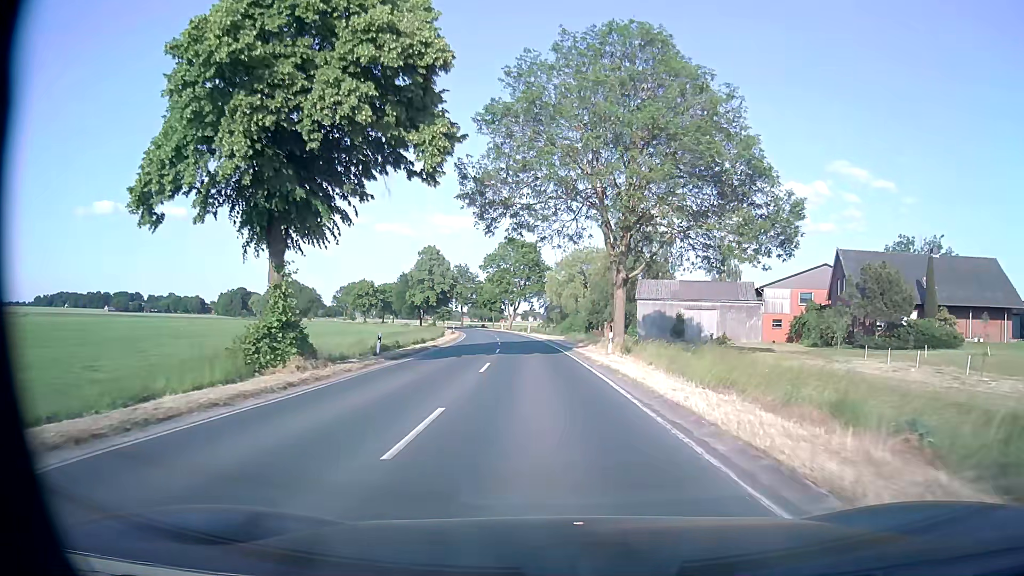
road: secondary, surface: asphalt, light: Day
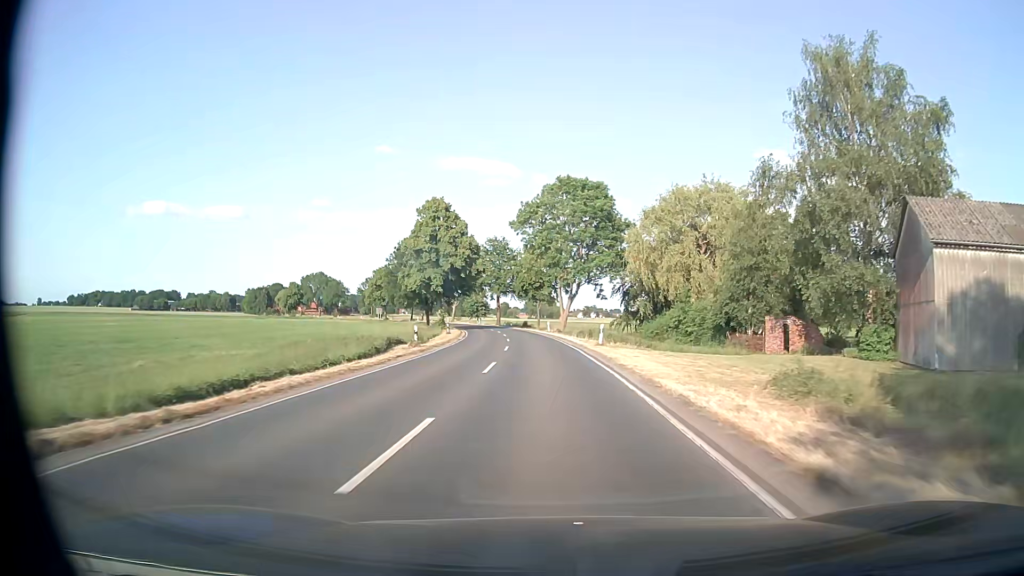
(-2.4, +49.5) m; -5°
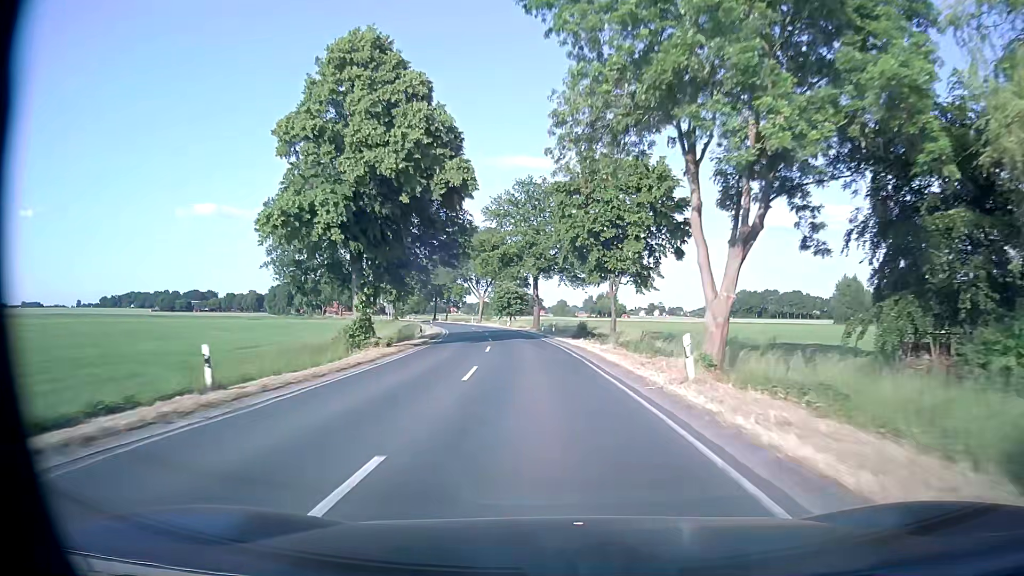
(-2.0, +50.5) m; -5°
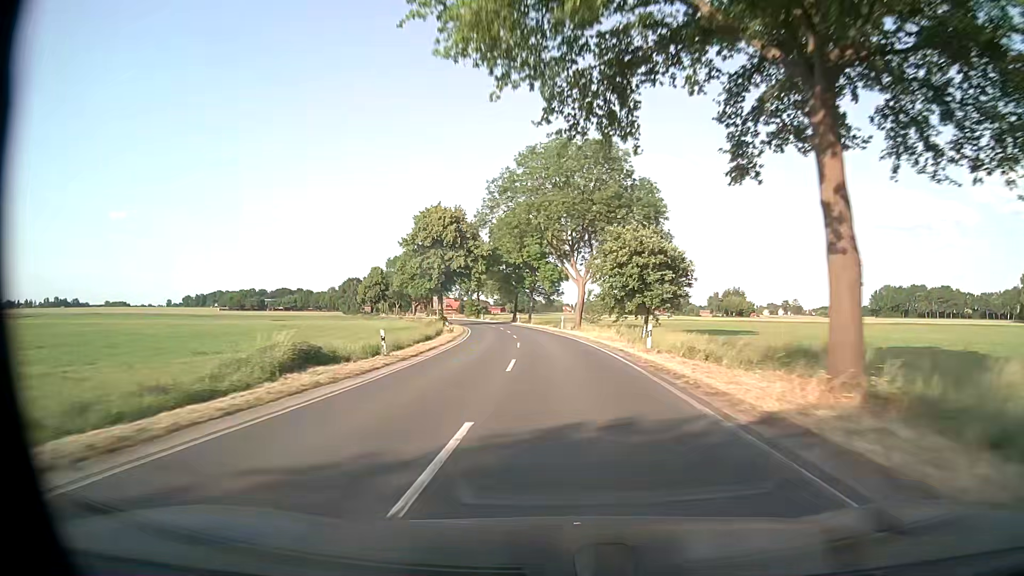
(-4.5, +57.1) m; -9°
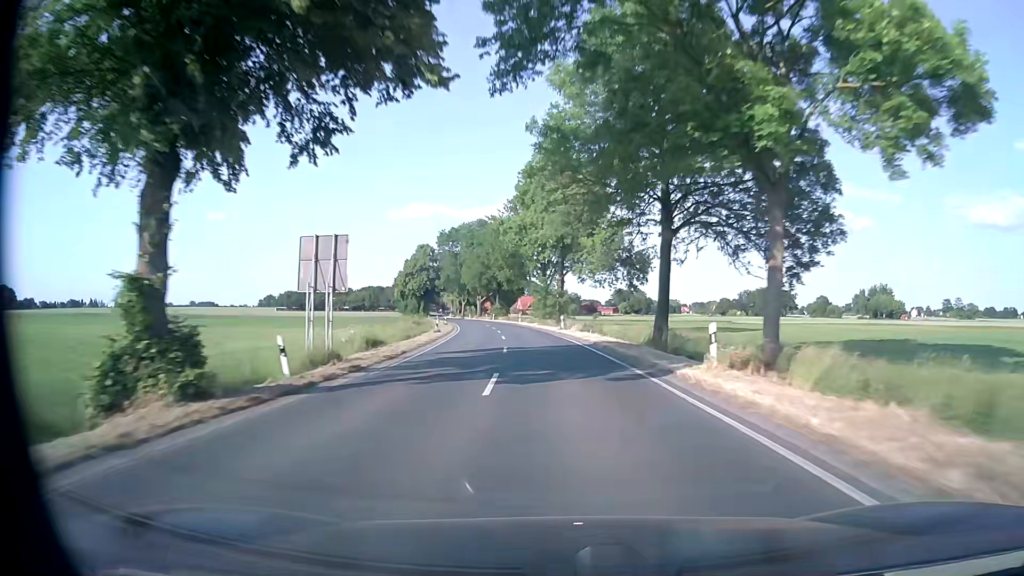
(-6.0, +75.9) m; -9°
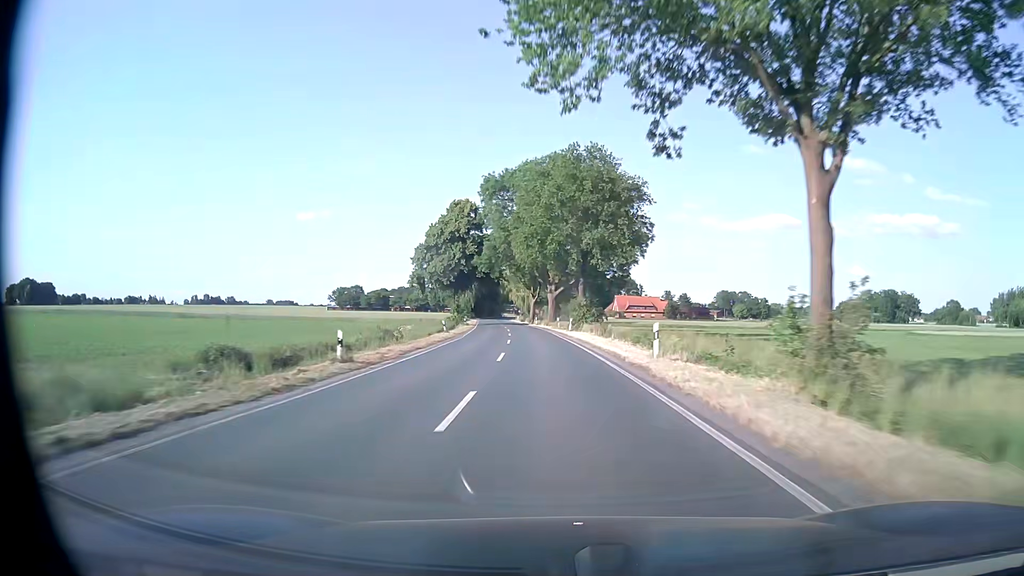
(-4.9, +62.1) m; -9°
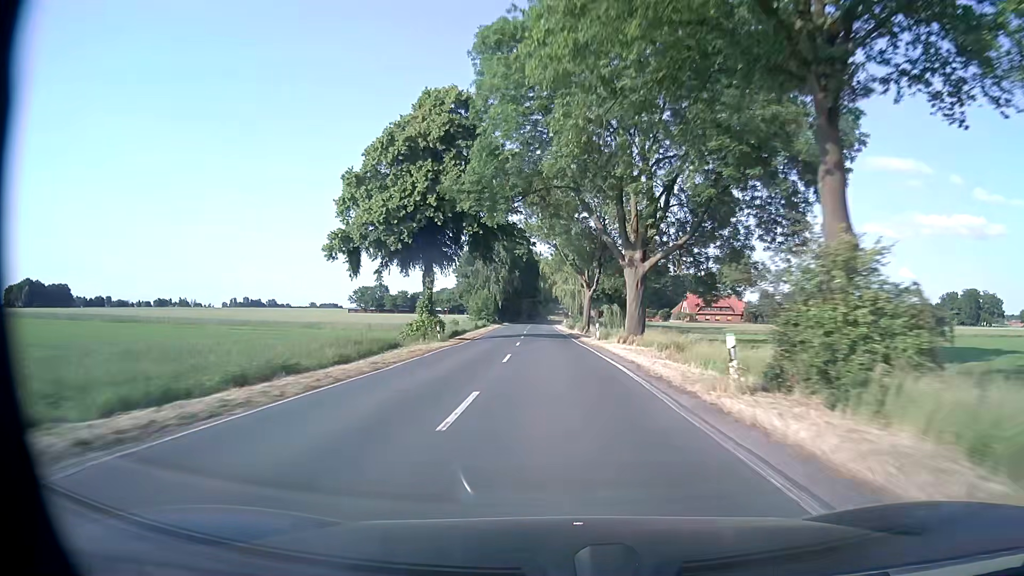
(-1.6, +47.1) m; -4°
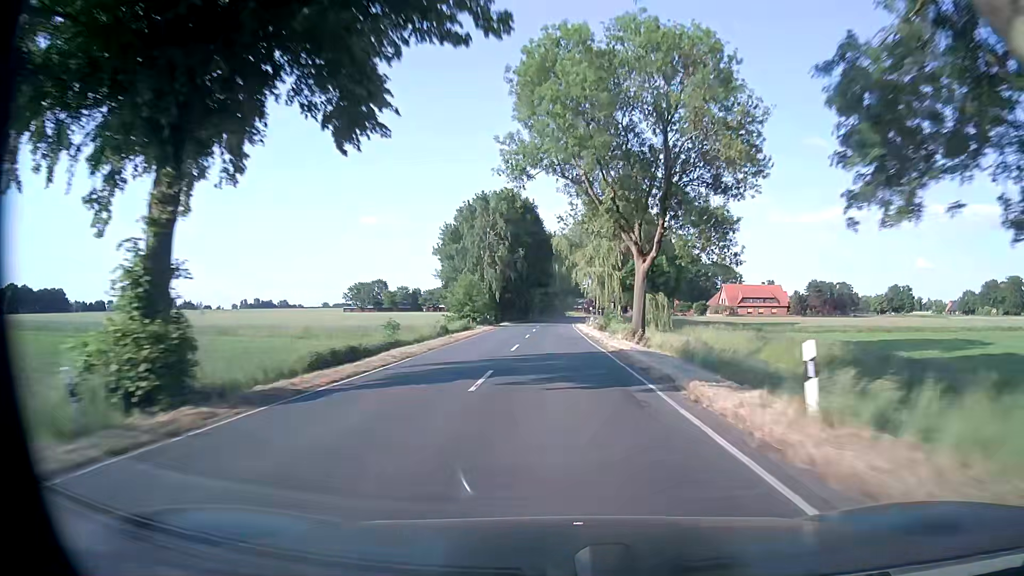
(-0.4, +31.5) m; -2°
(0, +10) (0, +20) (0, +30) (0, +40) (0, +50) (0, +60) (0, +70) (0, +80) (+1, +90) (+1, +100) m
